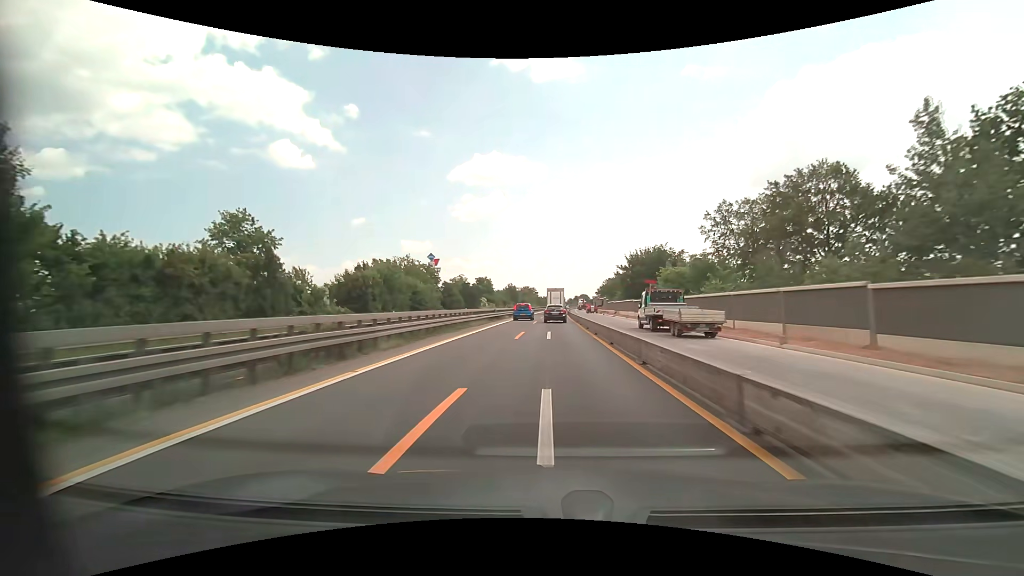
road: motorway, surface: asphalt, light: Day
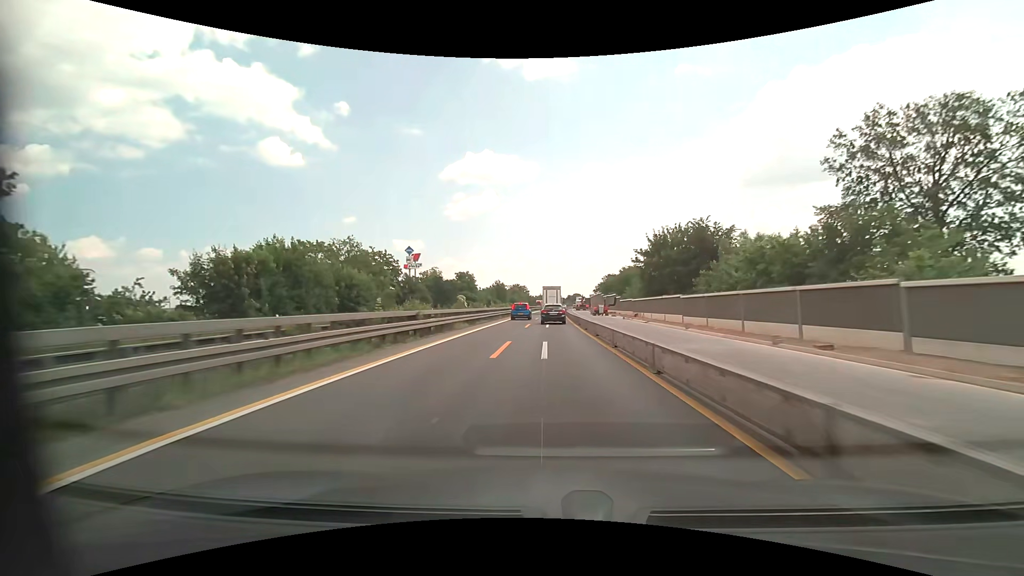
(+0.2, +25.7) m; +1°
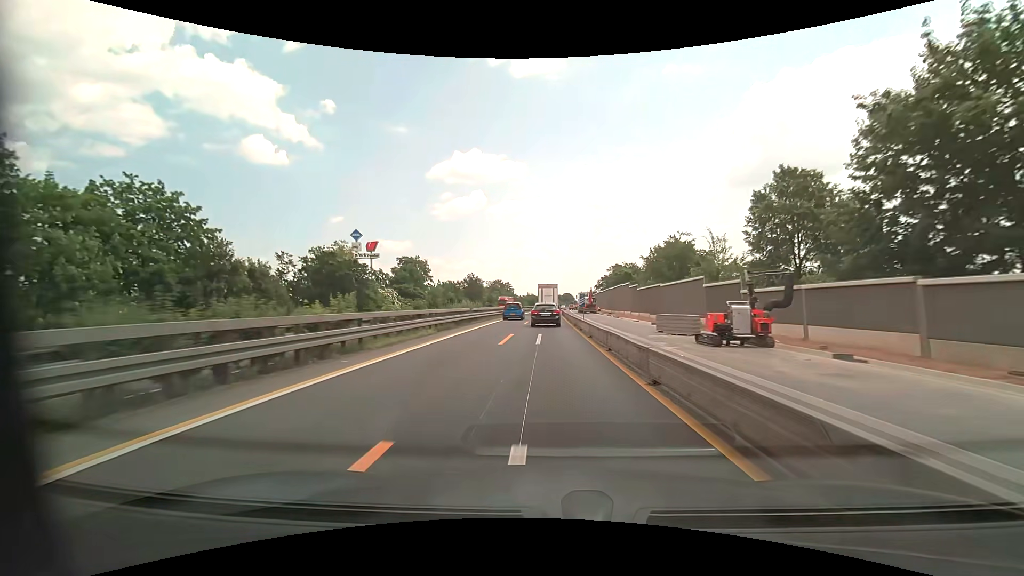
(+0.4, +49.2) m; +1°
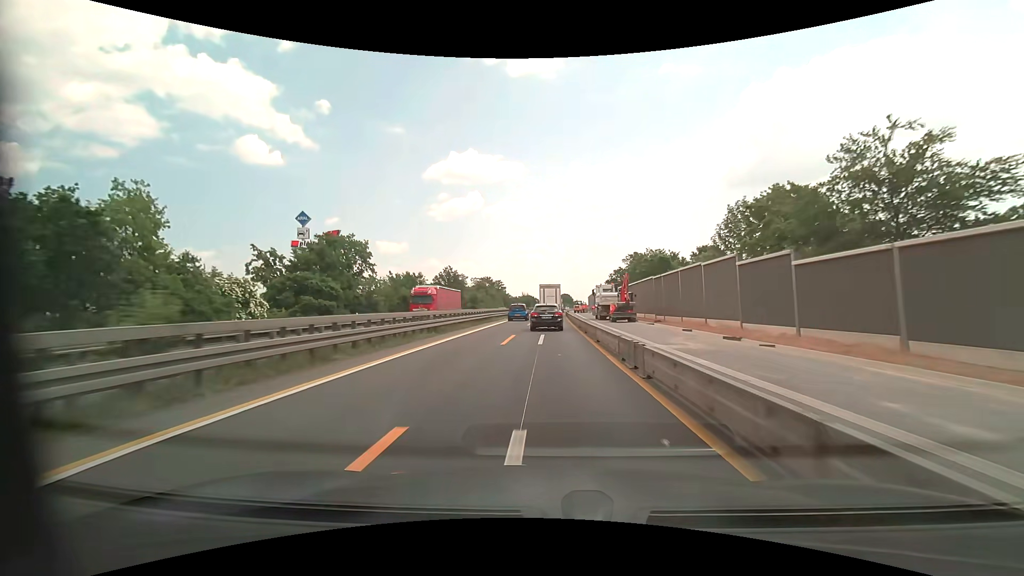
(+0.1, +35.4) m; 0°
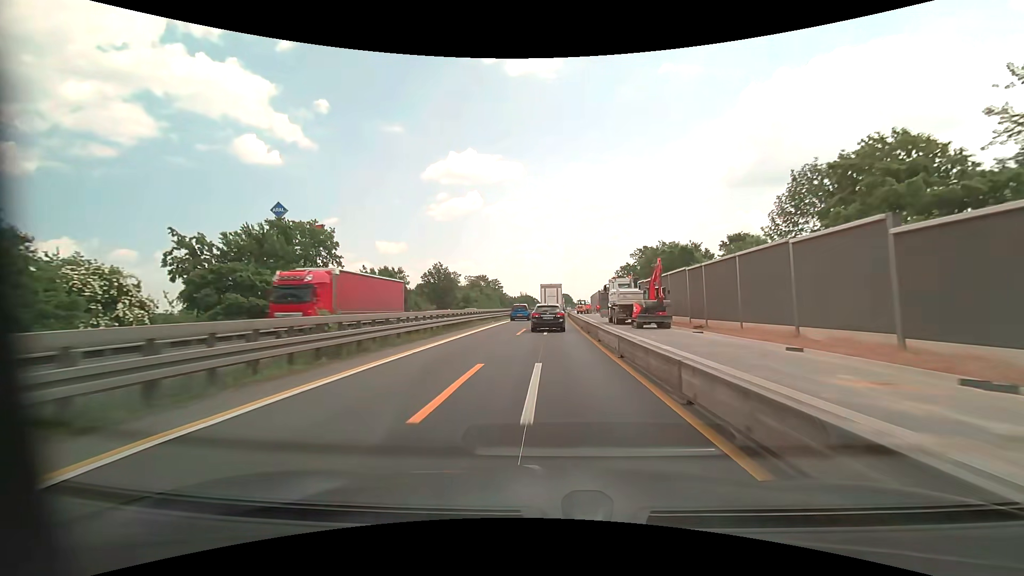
(0.0, +11.8) m; 0°
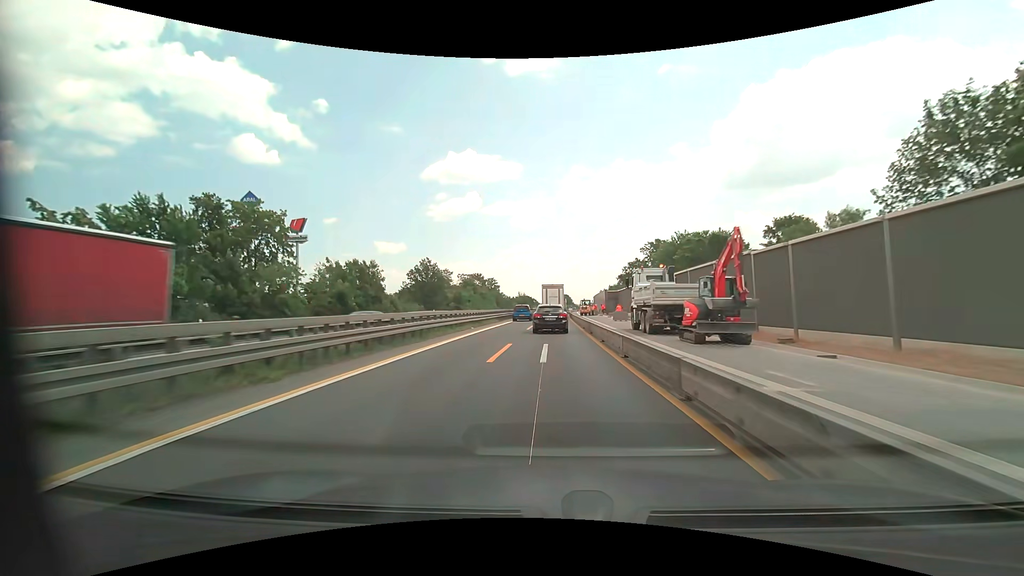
(0.0, +11.7) m; 0°
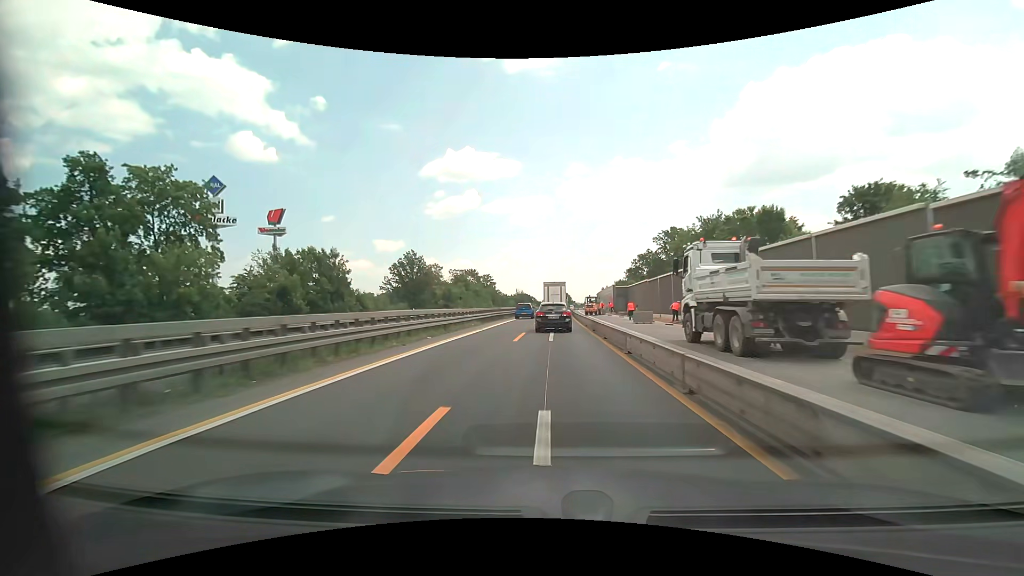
(0.0, +11.6) m; 0°
